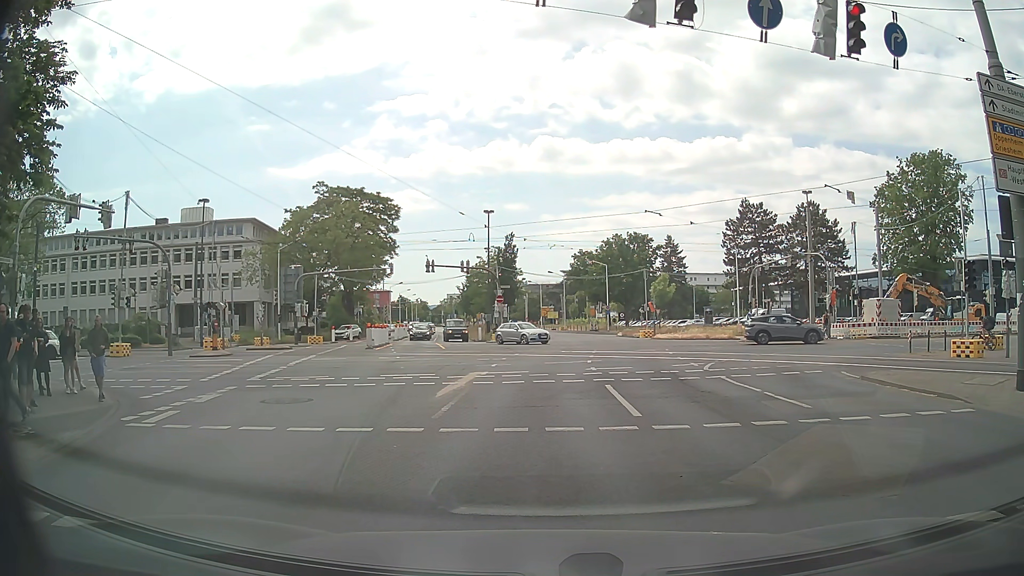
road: secondary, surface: asphalt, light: Day
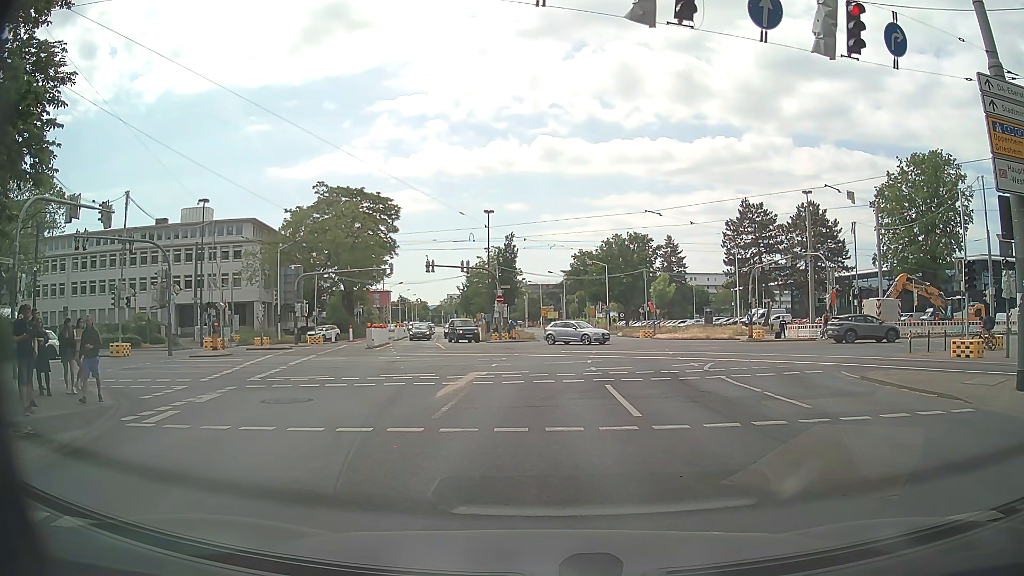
(0.0, 0.0) m; 0°
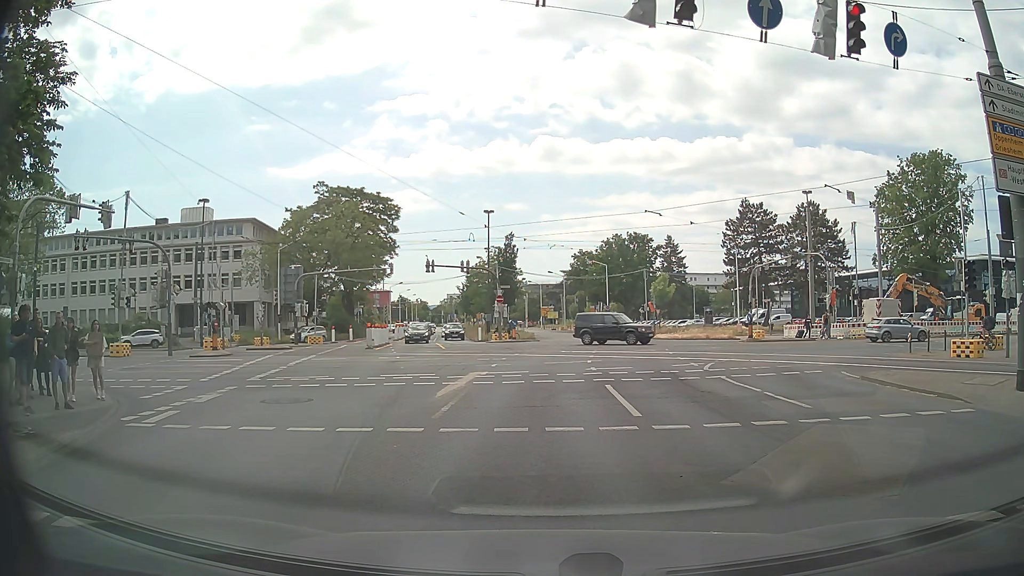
(0.0, 0.0) m; 0°
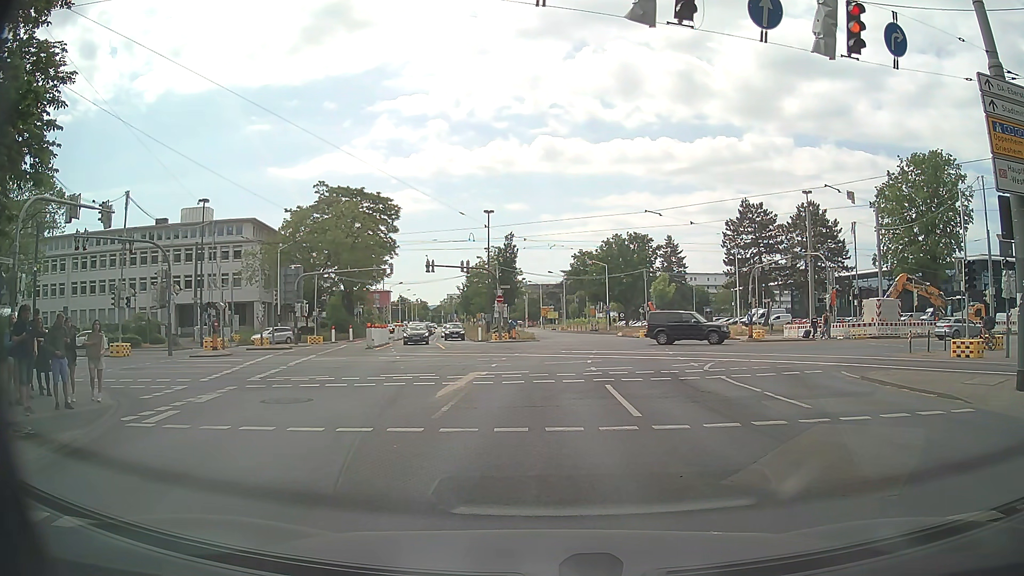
(0.0, 0.0) m; 0°
(0, +10) (0, +20) (+1, +30) (+2, +40) (+2, +50) (+2, +60) (+1, +70) (-1, +80) (-2, +90) (-3, +100) m
